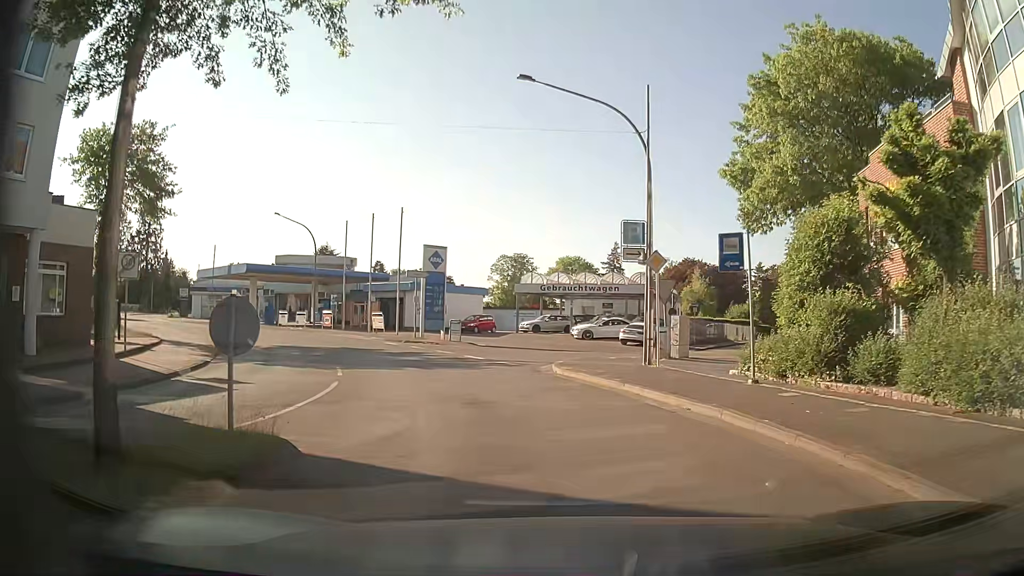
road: tertiary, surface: asphalt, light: Day
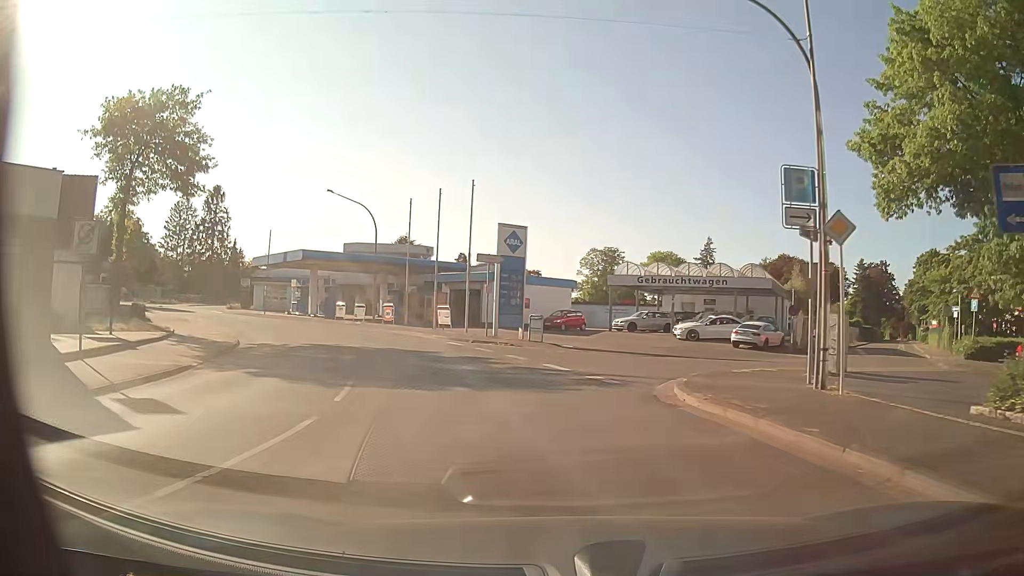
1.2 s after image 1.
(-0.3, +6.5) m; -7°
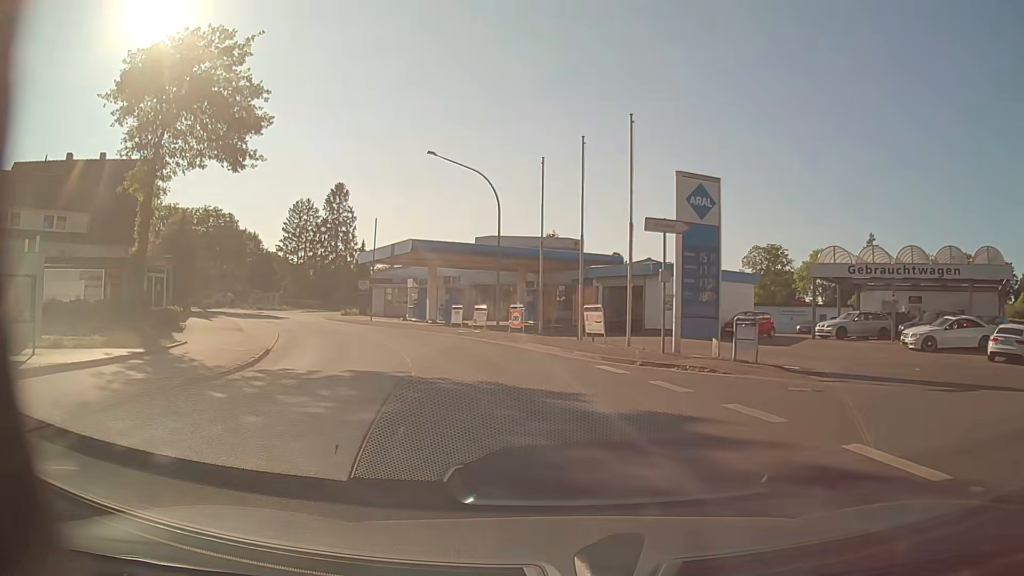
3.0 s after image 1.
(-1.3, +11.1) m; -13°
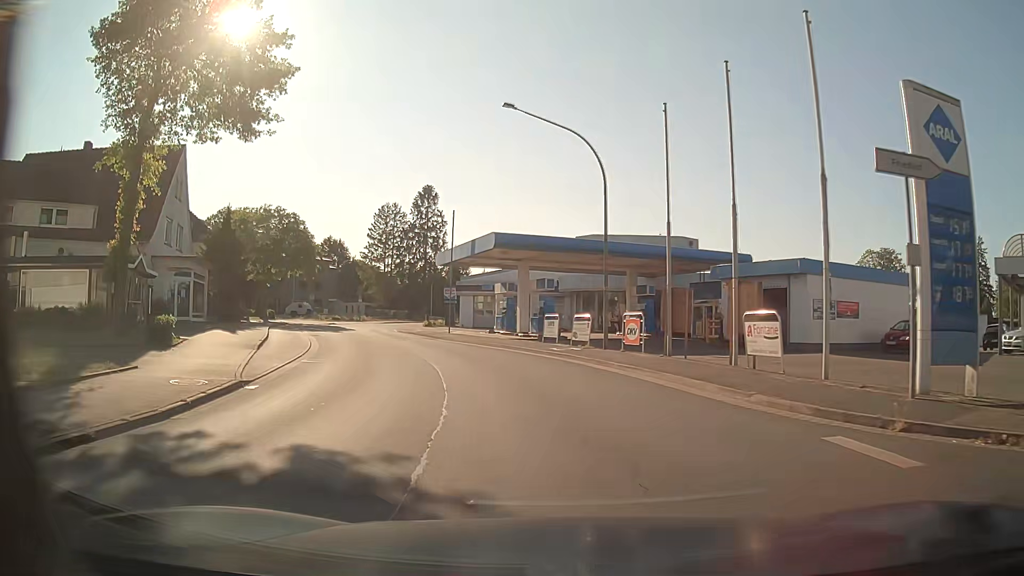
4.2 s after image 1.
(-0.6, +8.3) m; -8°
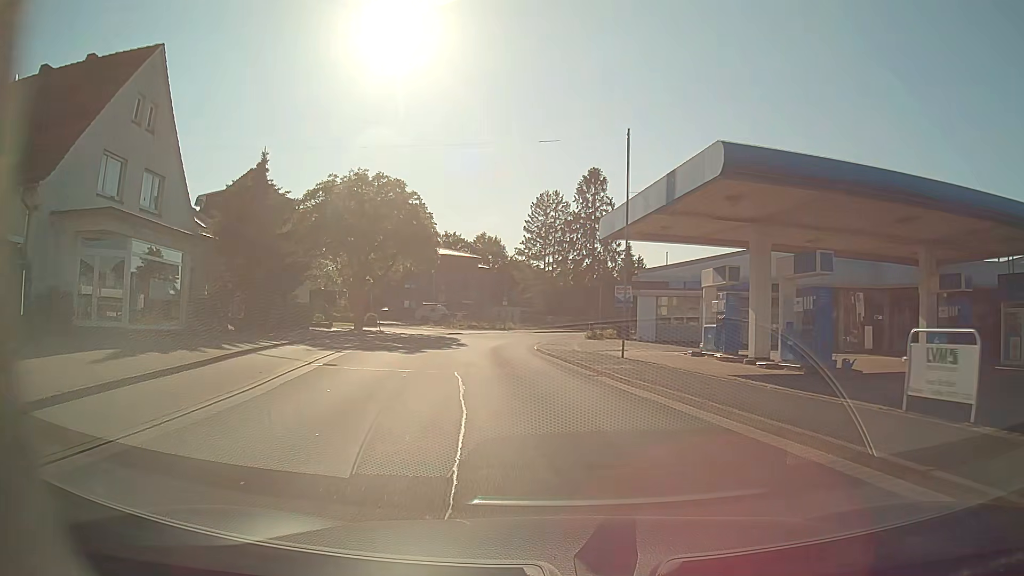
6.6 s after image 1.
(-2.5, +18.5) m; -14°
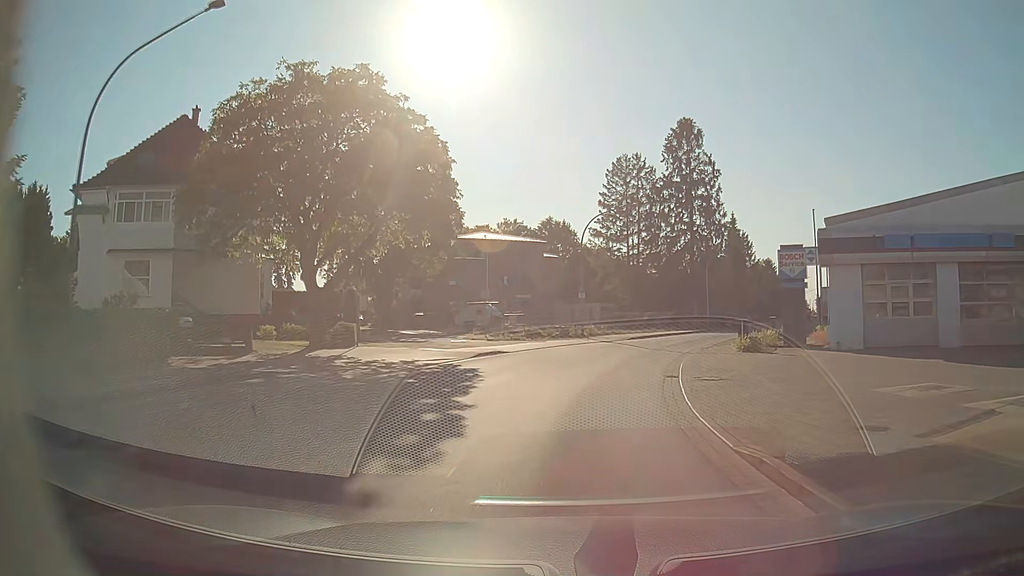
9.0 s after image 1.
(-1.9, +21.9) m; -6°
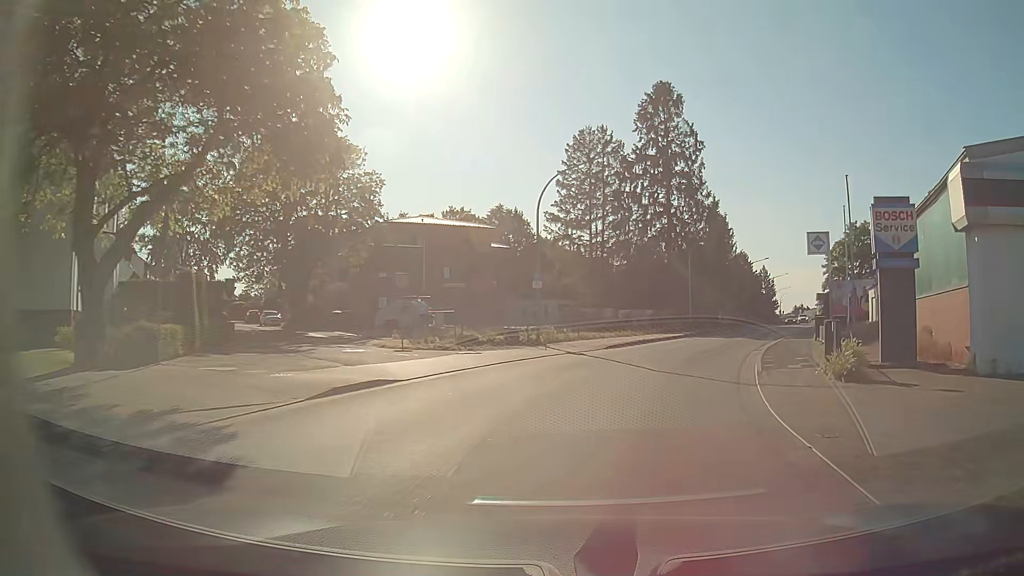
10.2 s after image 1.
(0.0, +11.9) m; +3°
